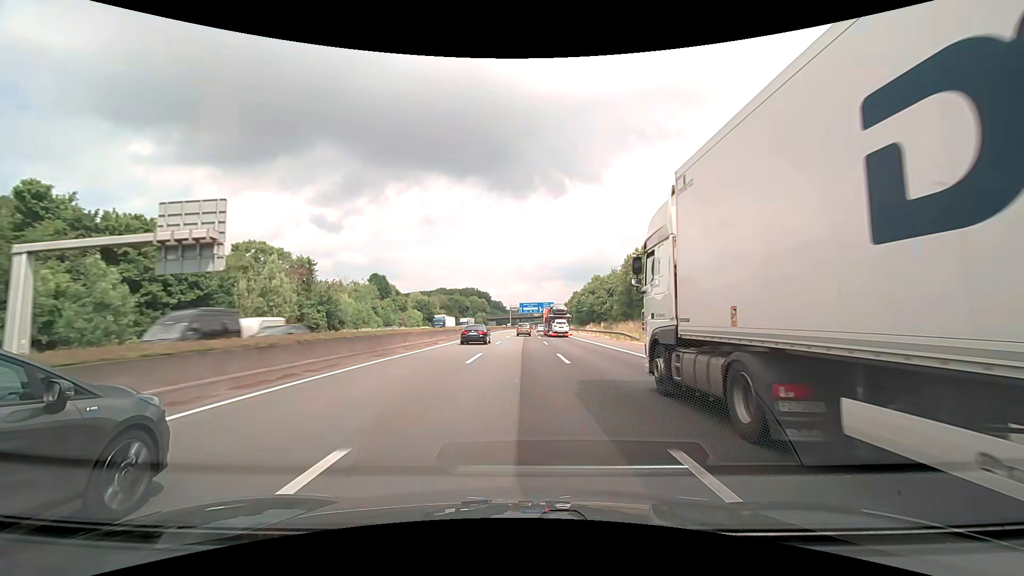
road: motorway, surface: asphalt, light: Day
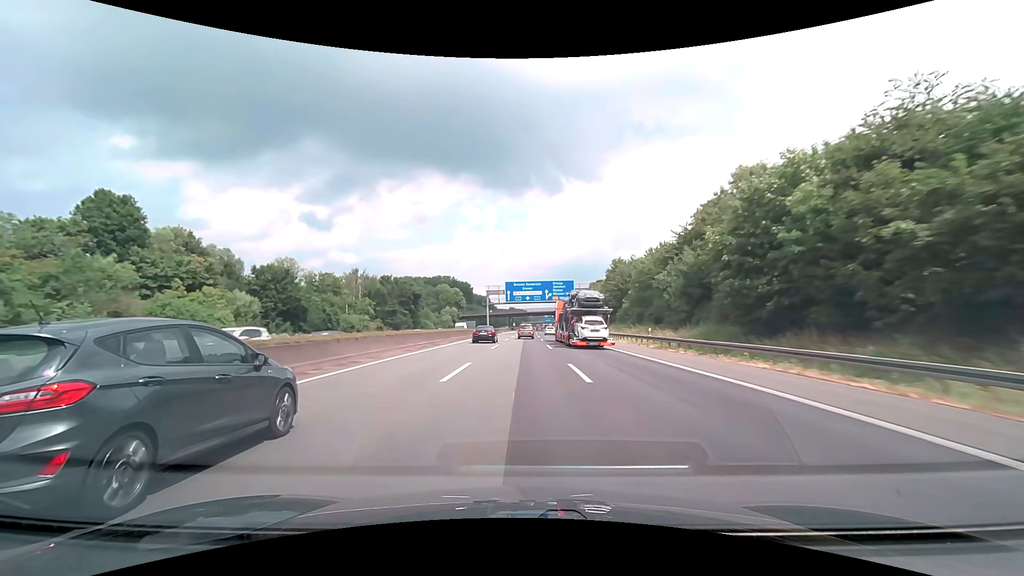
(+0.6, +95.1) m; +1°
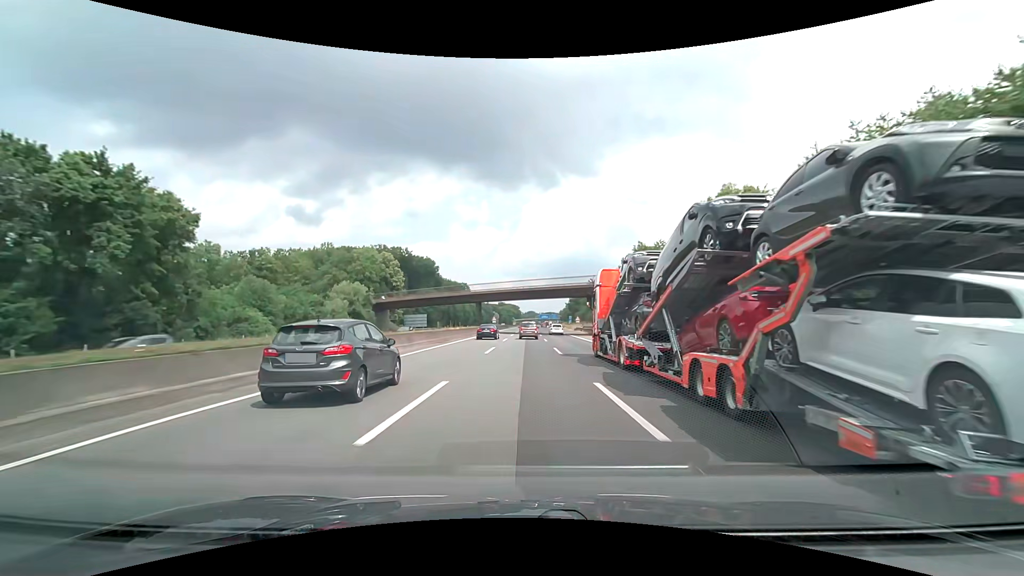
(+0.8, +96.0) m; +1°
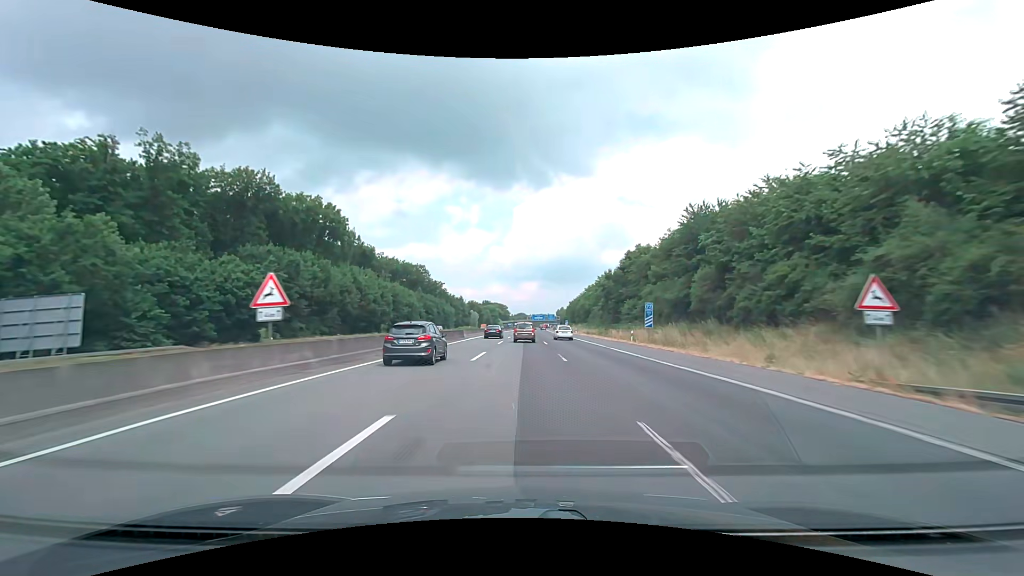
(+1.1, +93.8) m; +1°
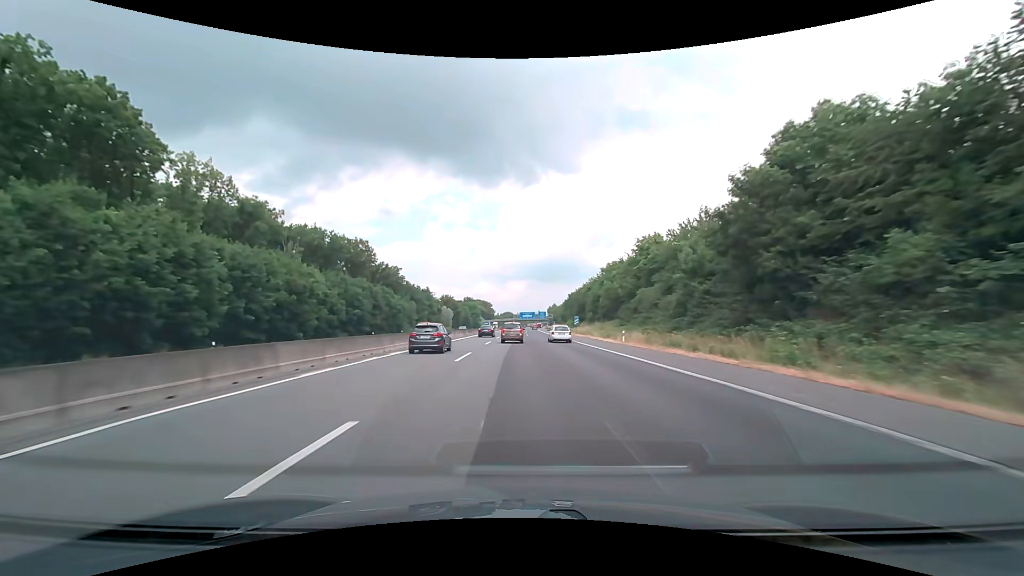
(+1.0, +53.9) m; +2°
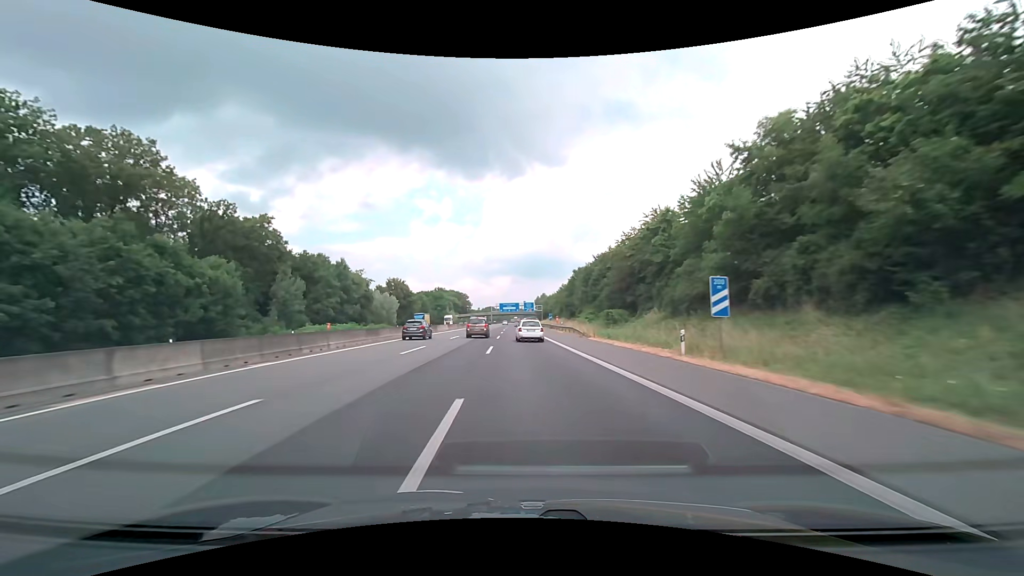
(+1.6, +69.6) m; +2°
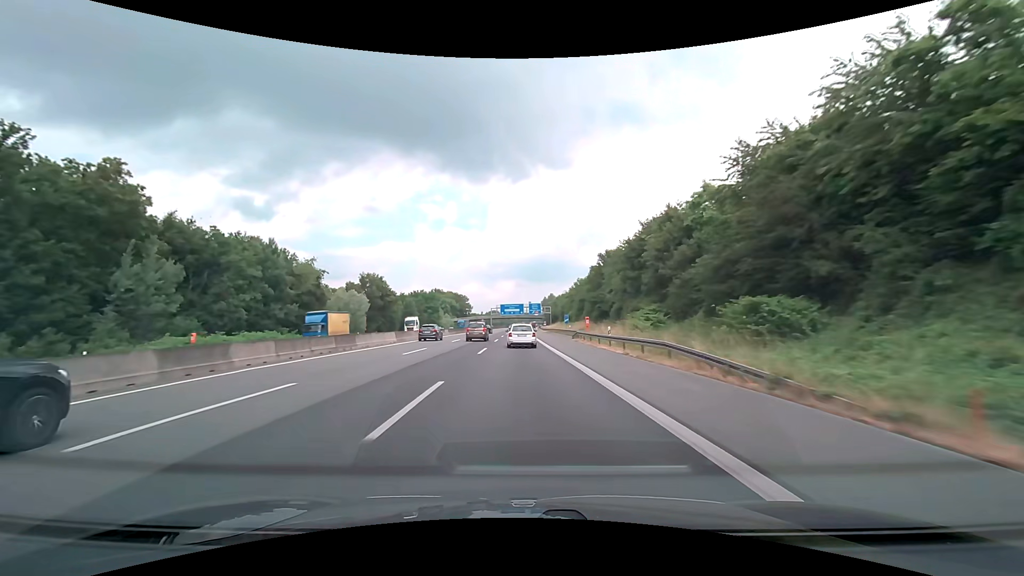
(-0.1, +32.4) m; 0°
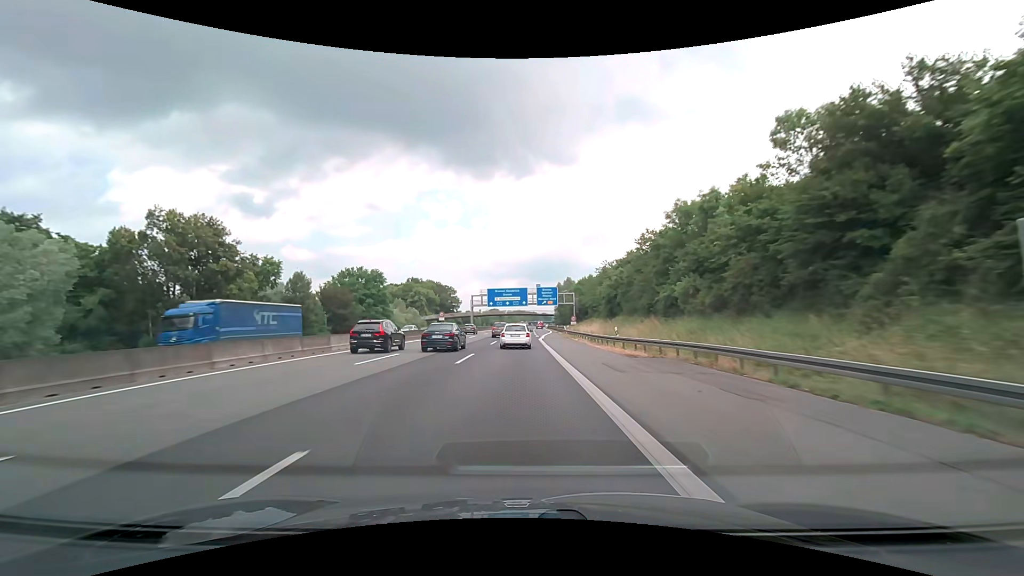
(-0.4, +77.9) m; 0°
(0, +10) (0, +20) (0, +30) (0, +40) (+1, +50) (+1, +60) (+1, +70) (+2, +80) (+2, +90) (+3, +100) m
